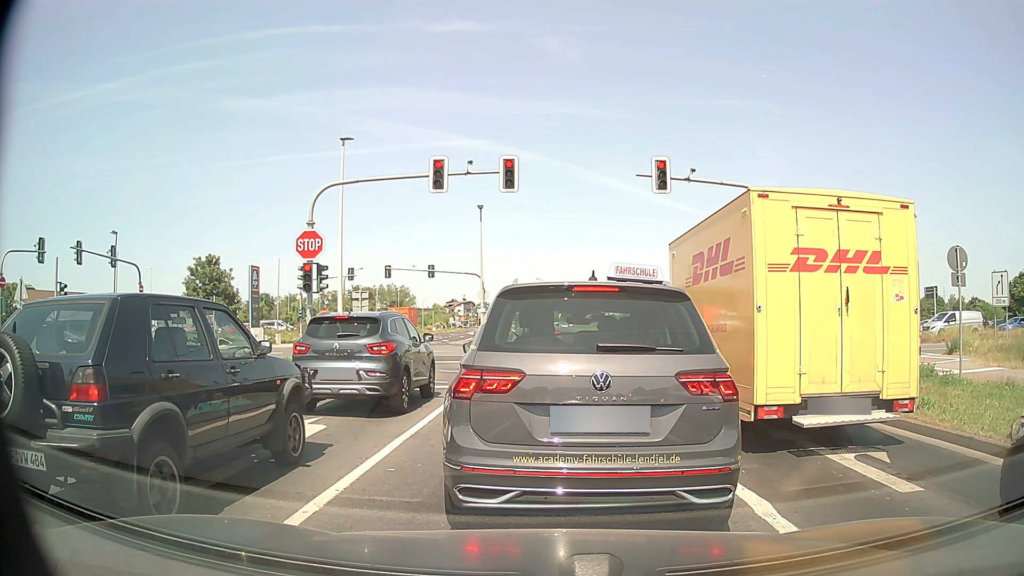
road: tertiary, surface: asphalt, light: Day
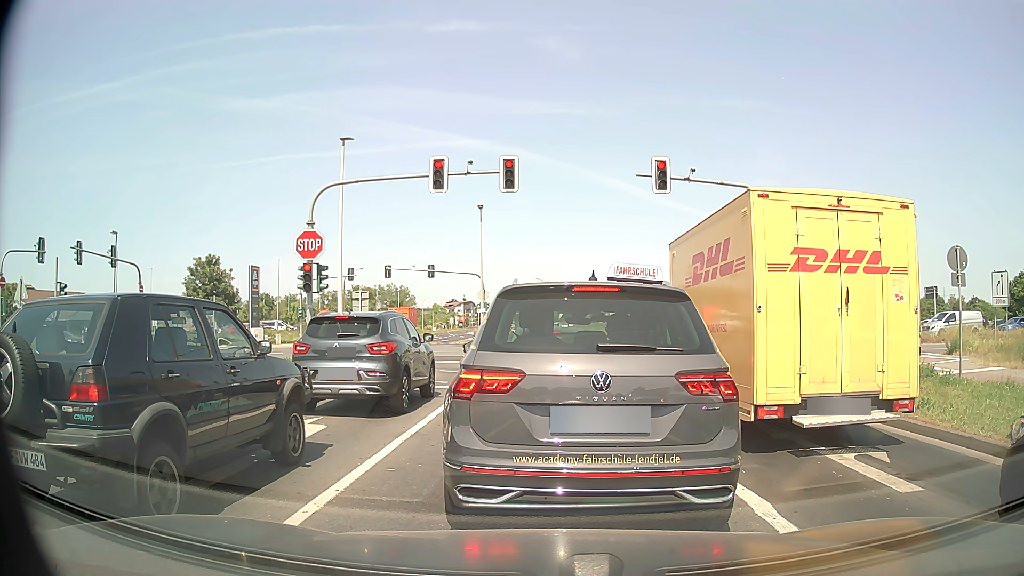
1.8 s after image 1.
(0.0, 0.0) m; 0°
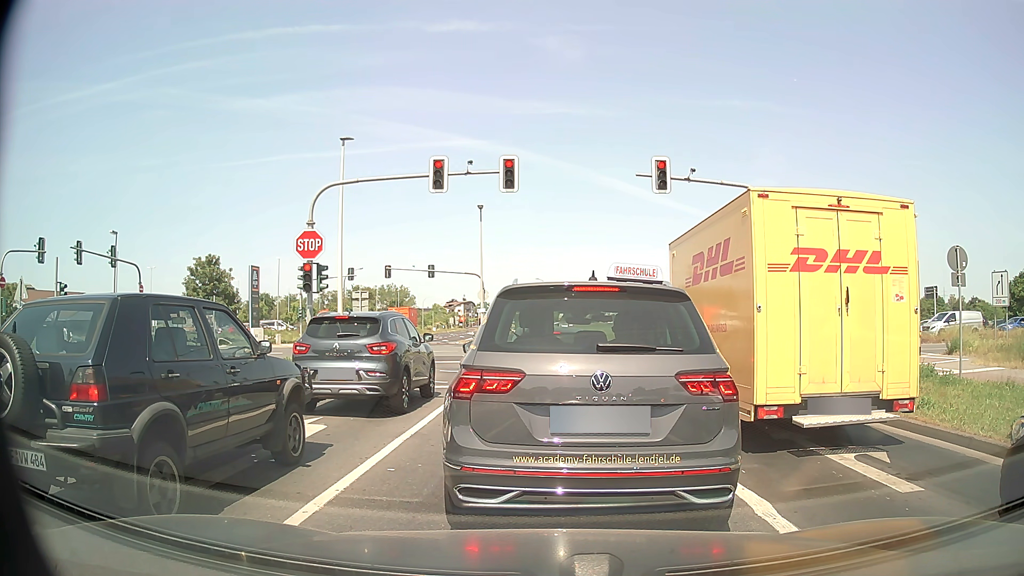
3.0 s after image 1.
(0.0, 0.0) m; 0°
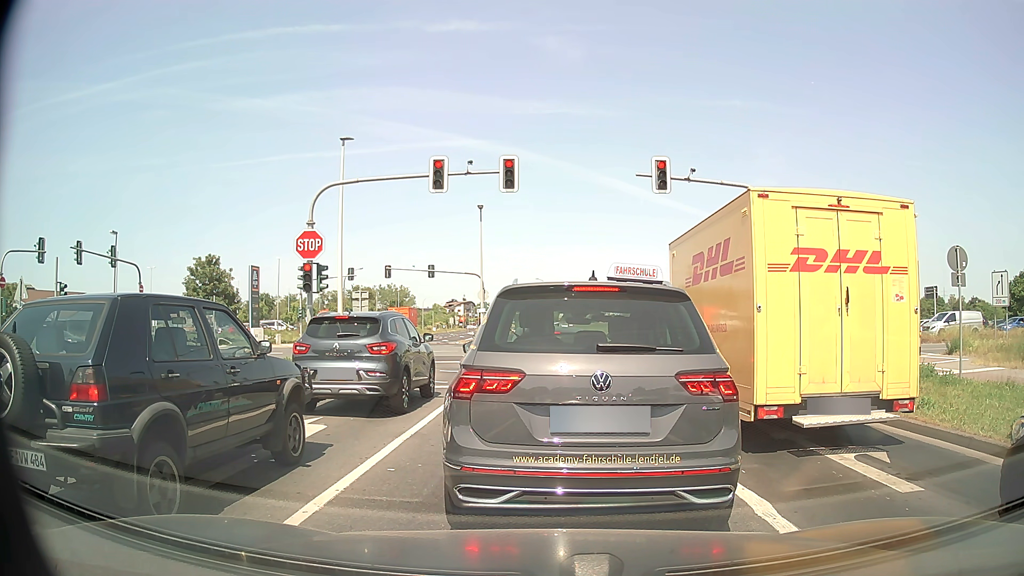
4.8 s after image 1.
(0.0, 0.0) m; 0°
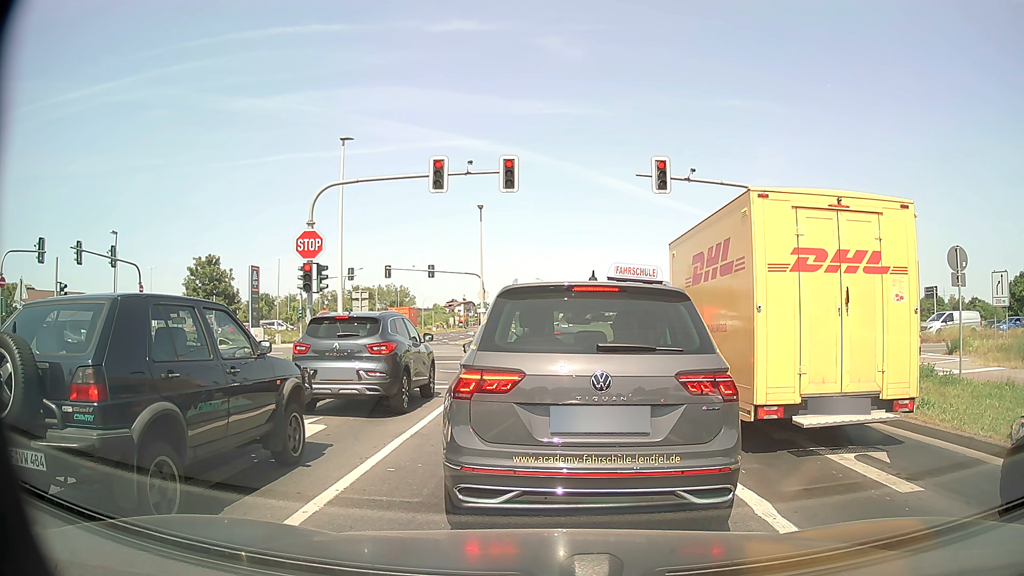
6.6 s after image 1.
(0.0, 0.0) m; 0°
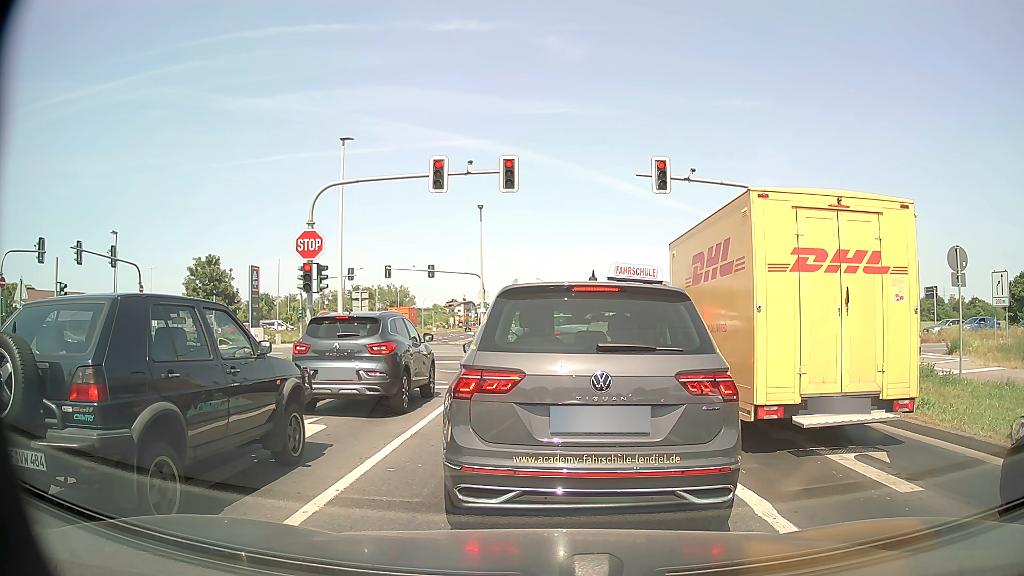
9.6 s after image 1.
(0.0, 0.0) m; 0°
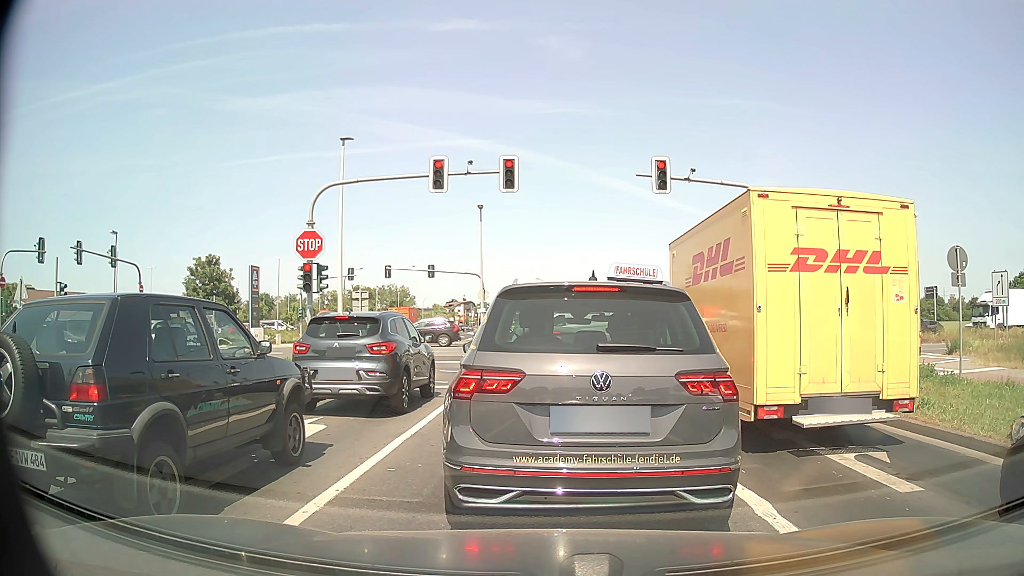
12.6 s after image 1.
(0.0, 0.0) m; 0°
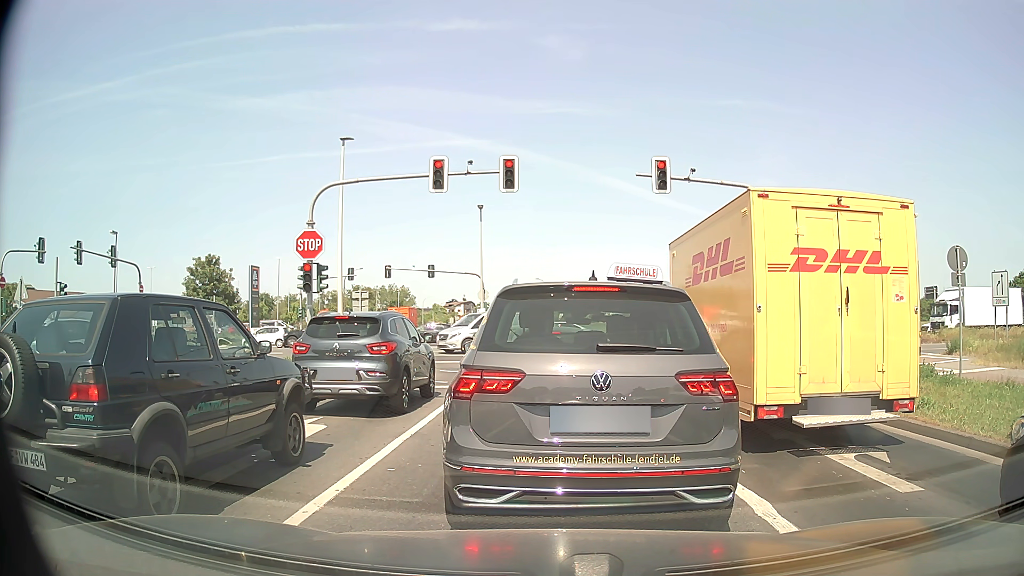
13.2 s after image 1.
(0.0, 0.0) m; 0°
